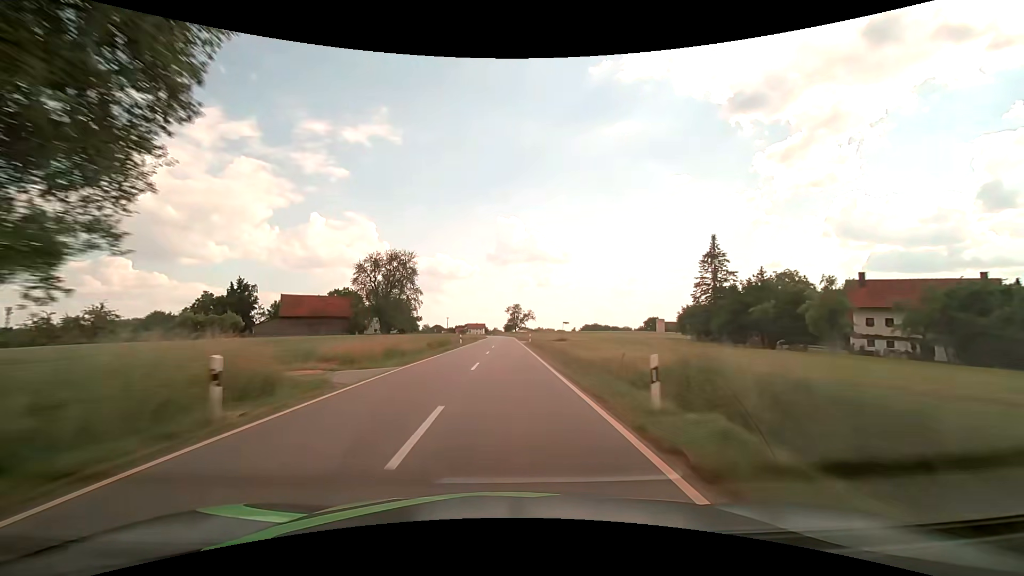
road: tertiary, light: Day
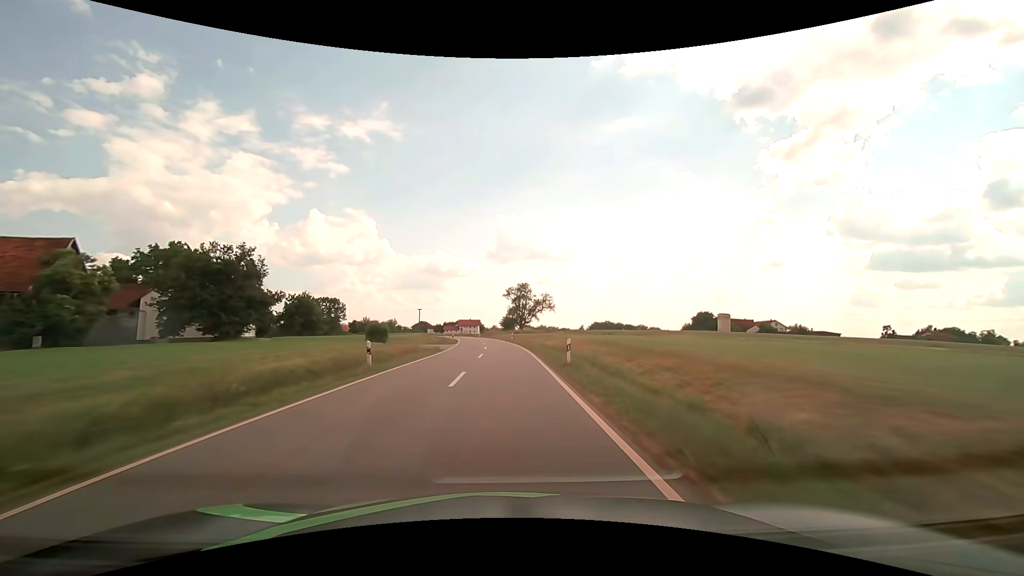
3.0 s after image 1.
(+0.2, +78.2) m; 0°
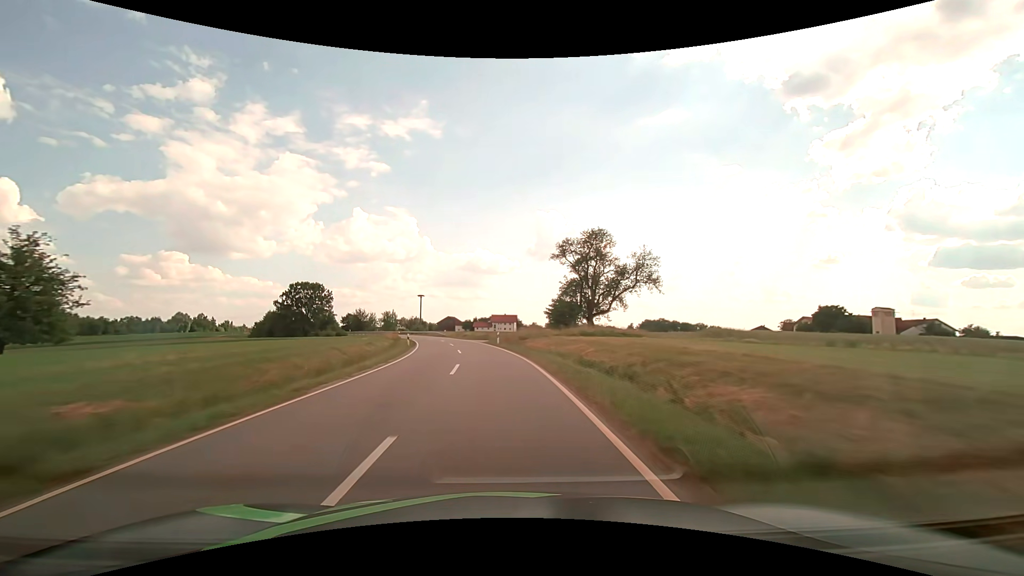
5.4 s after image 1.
(-1.2, +58.0) m; -4°
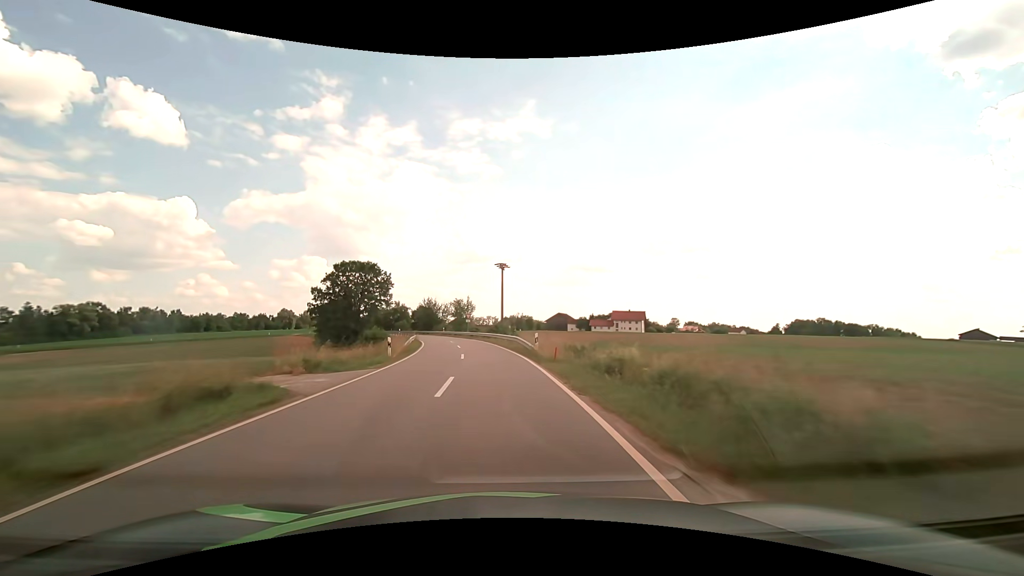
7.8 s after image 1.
(-5.2, +53.1) m; -12°
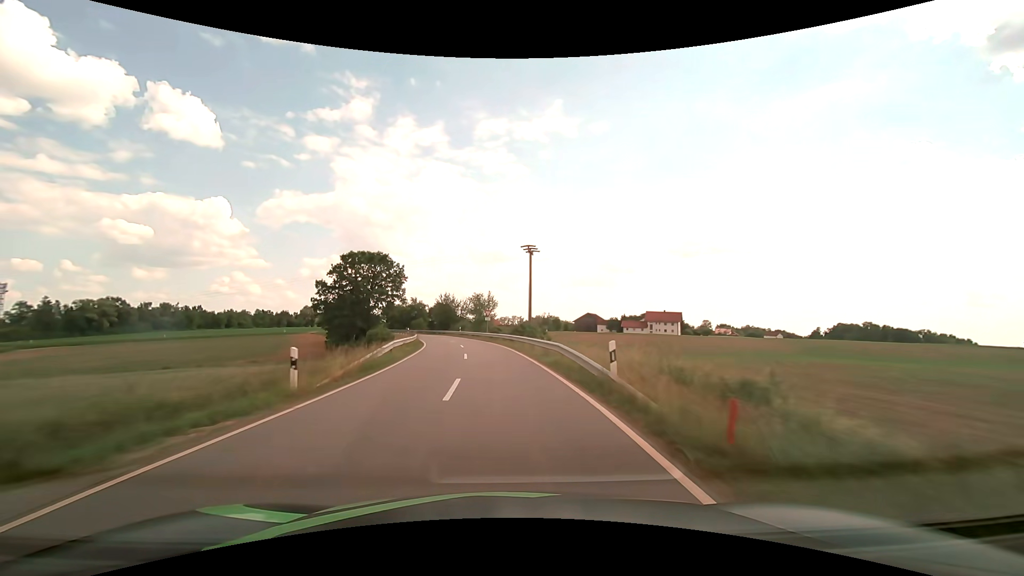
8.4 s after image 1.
(-0.4, +12.7) m; -3°
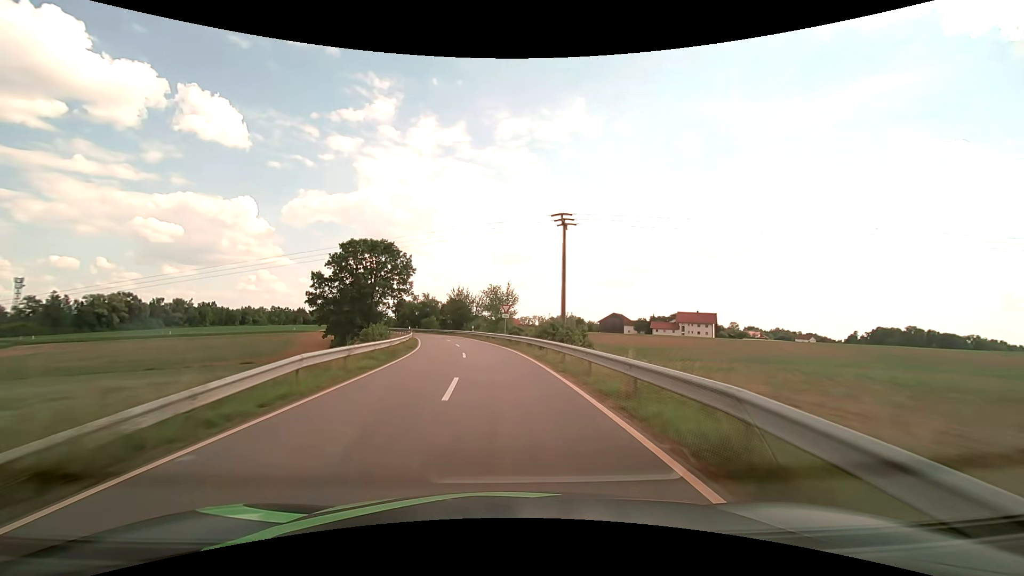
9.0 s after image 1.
(-0.3, +12.4) m; -2°
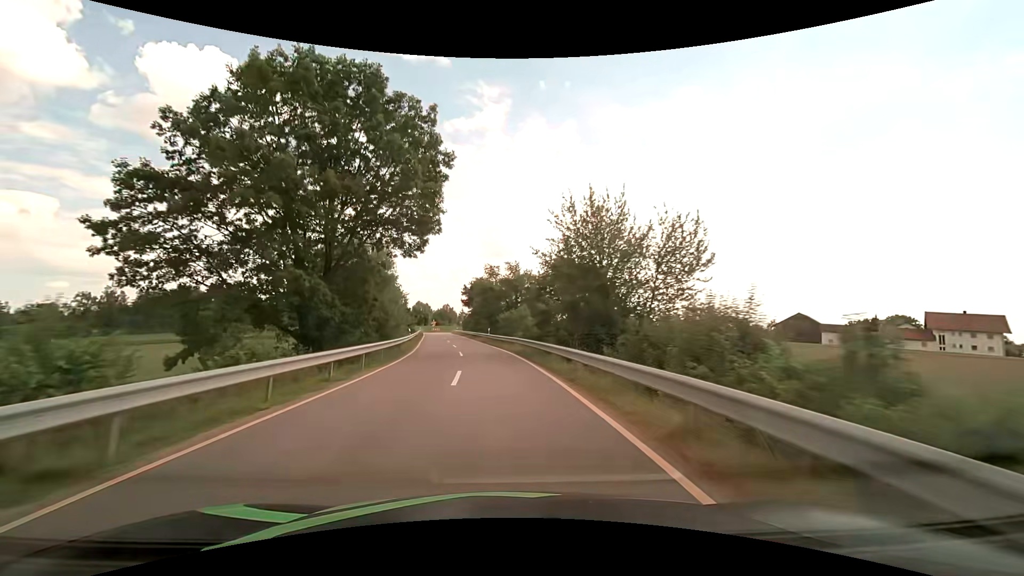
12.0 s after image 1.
(-6.4, +57.8) m; -13°
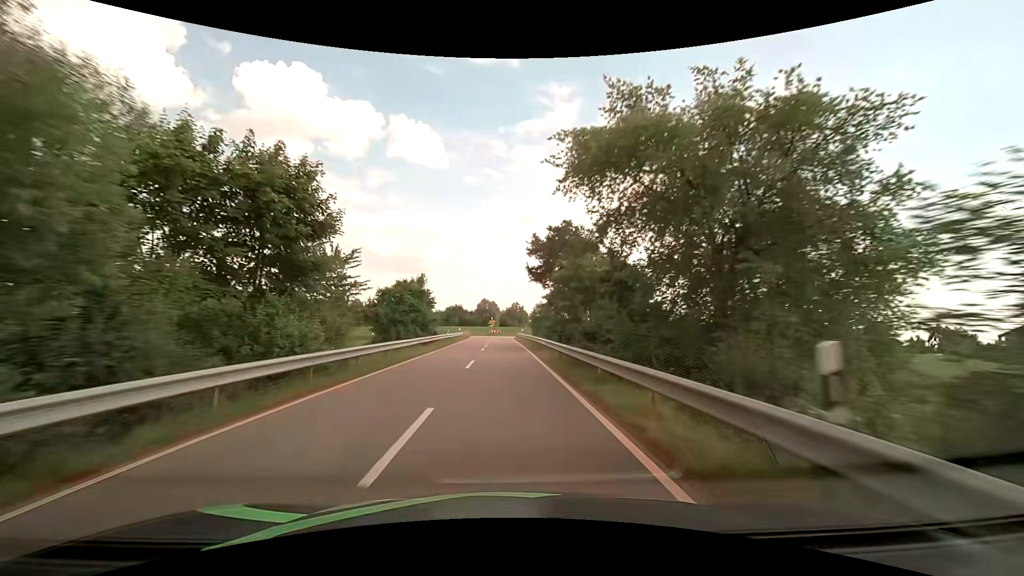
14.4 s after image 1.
(-3.4, +42.1) m; -9°
